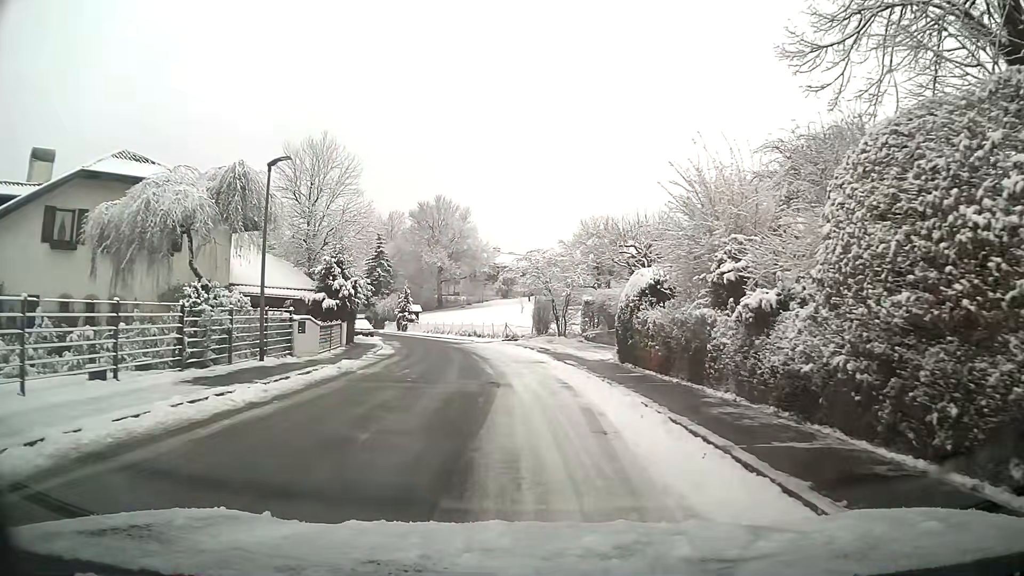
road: unclassified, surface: asphalt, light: Day
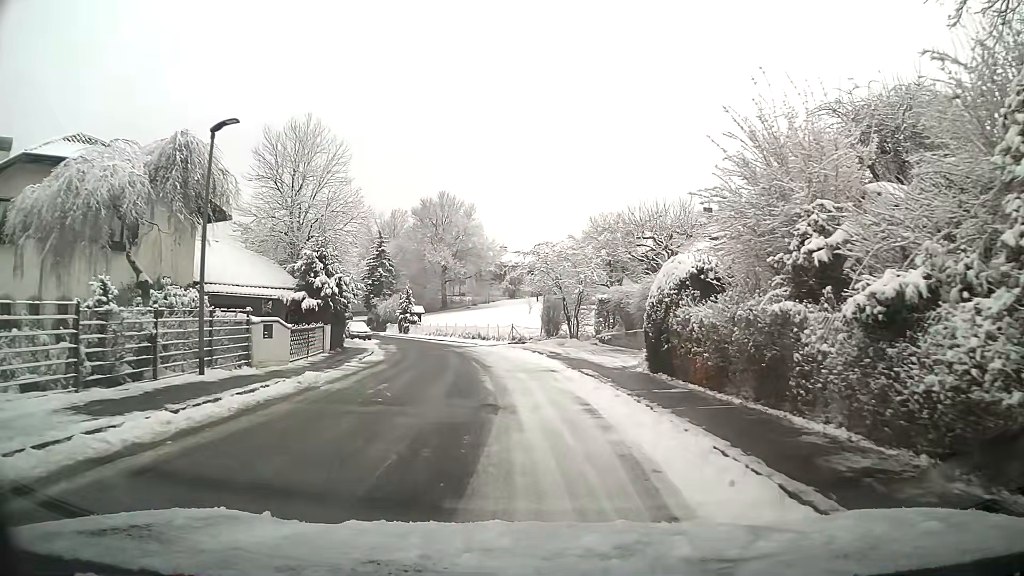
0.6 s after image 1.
(0.0, +3.7) m; -1°
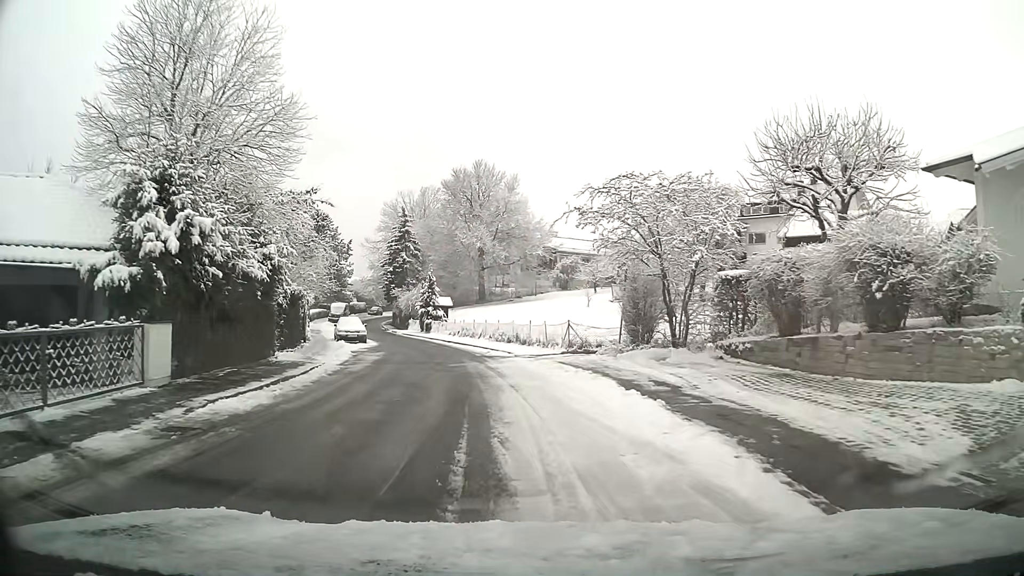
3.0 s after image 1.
(-0.6, +15.6) m; -4°
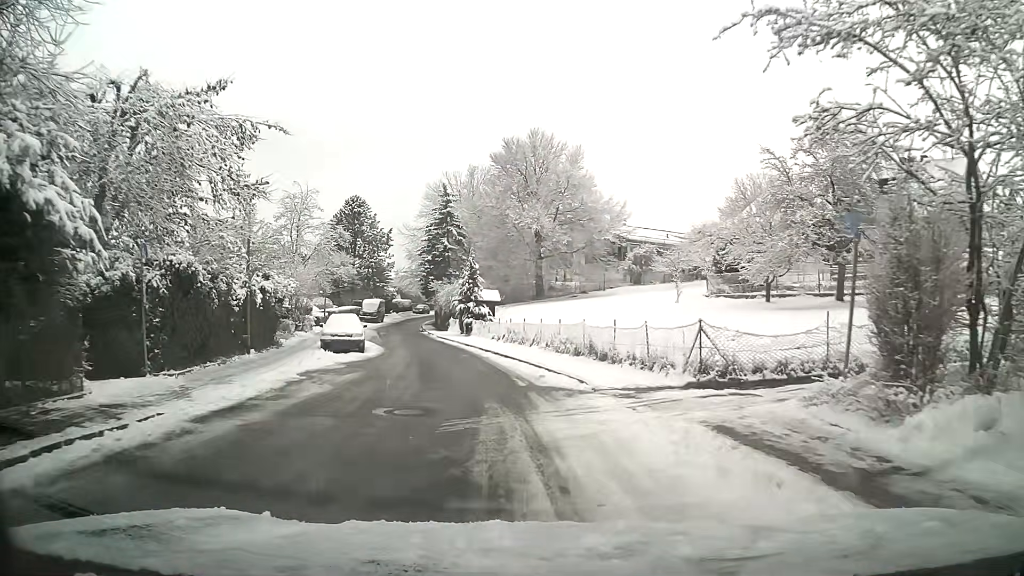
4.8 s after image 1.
(-0.5, +12.2) m; -5°
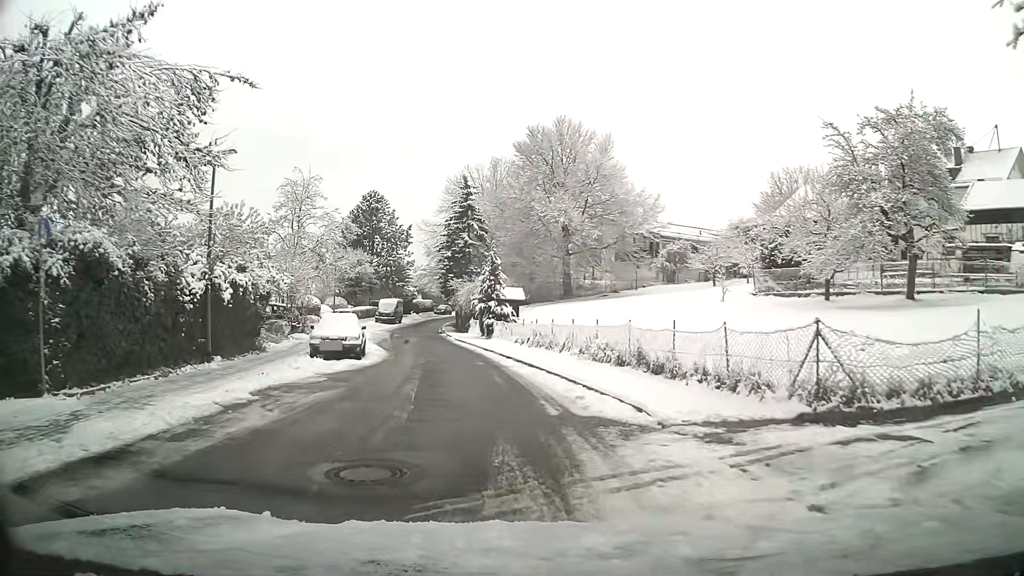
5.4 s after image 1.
(-0.1, +4.2) m; -2°
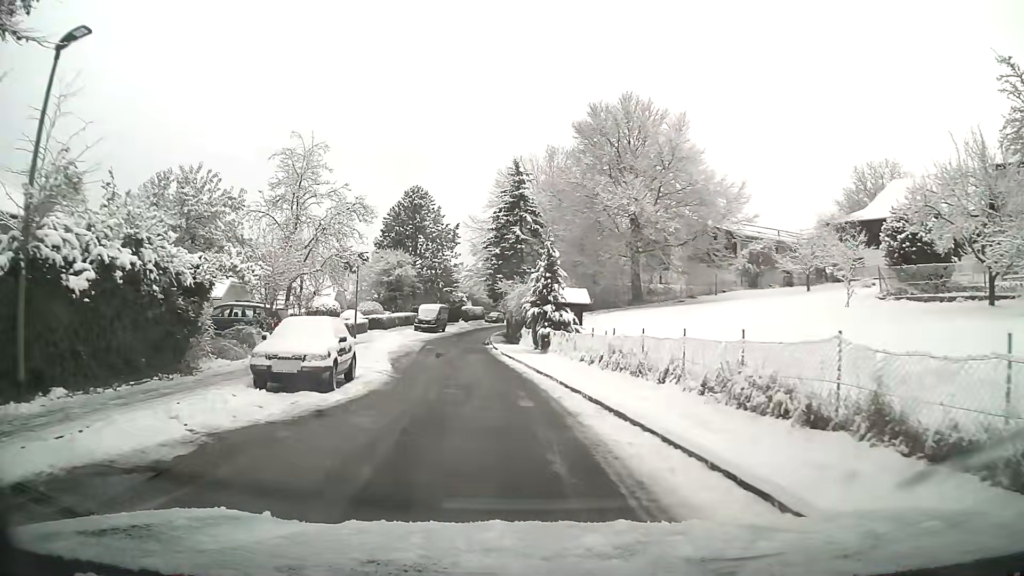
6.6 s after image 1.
(-0.4, +8.5) m; -5°
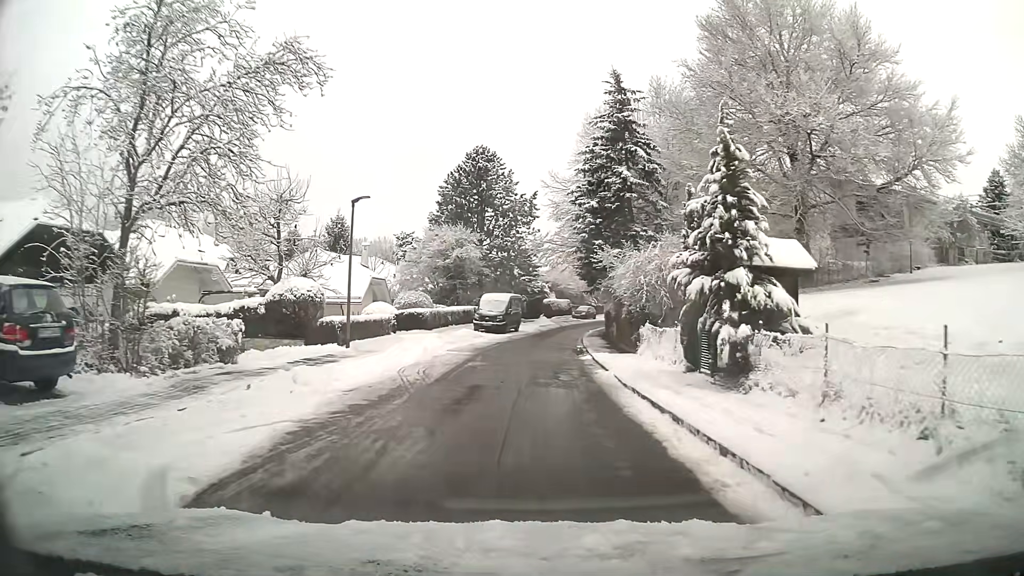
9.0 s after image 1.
(-1.1, +17.3) m; -6°
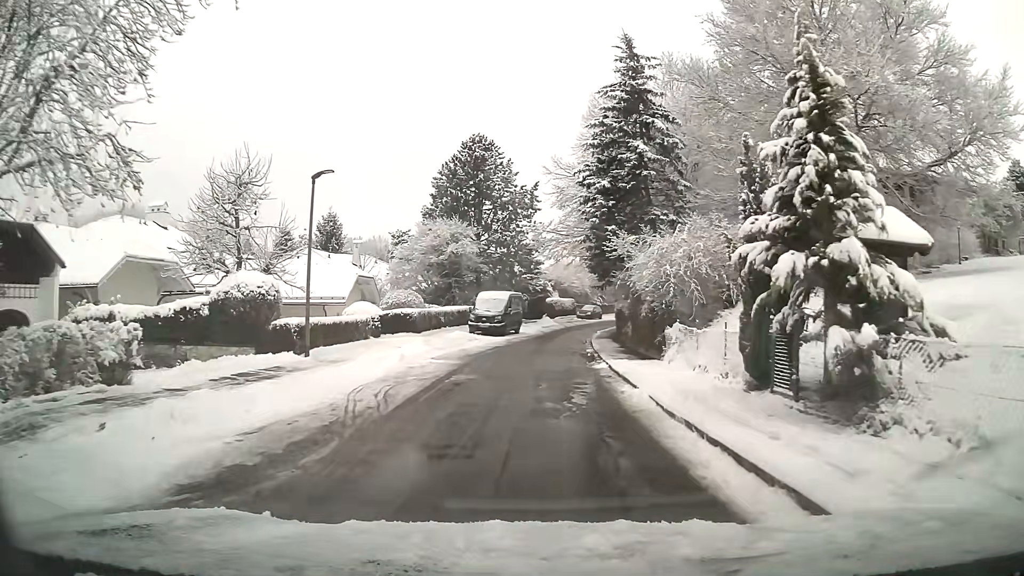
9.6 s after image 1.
(0.0, +4.4) m; 0°
(0, +10) (0, +20) (+1, +30) (+2, +40) (+3, +50) (+6, +59) (+10, +69) (+15, +77) (+21, +85) (+28, +92) m
